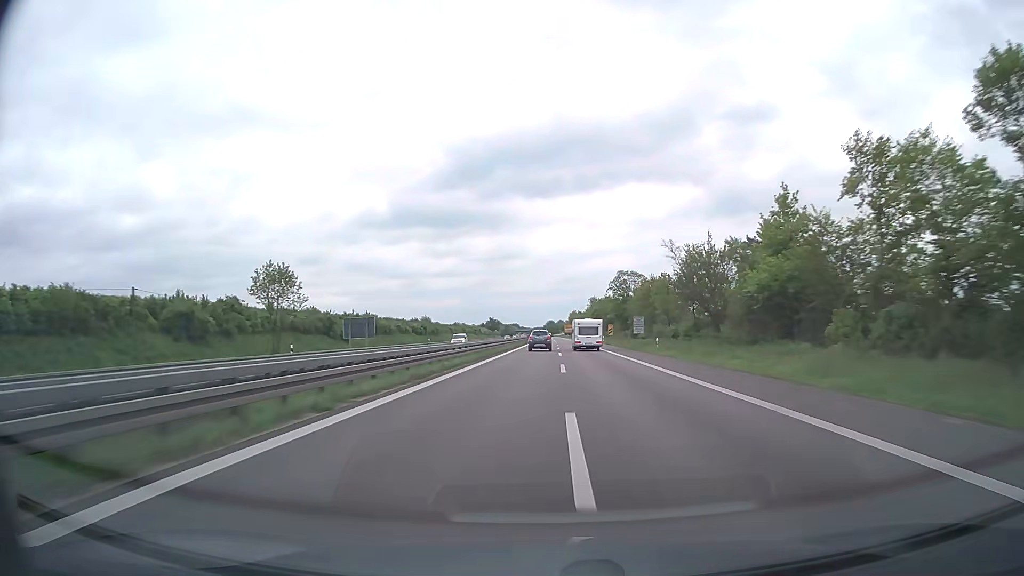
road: trunk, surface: asphalt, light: Day
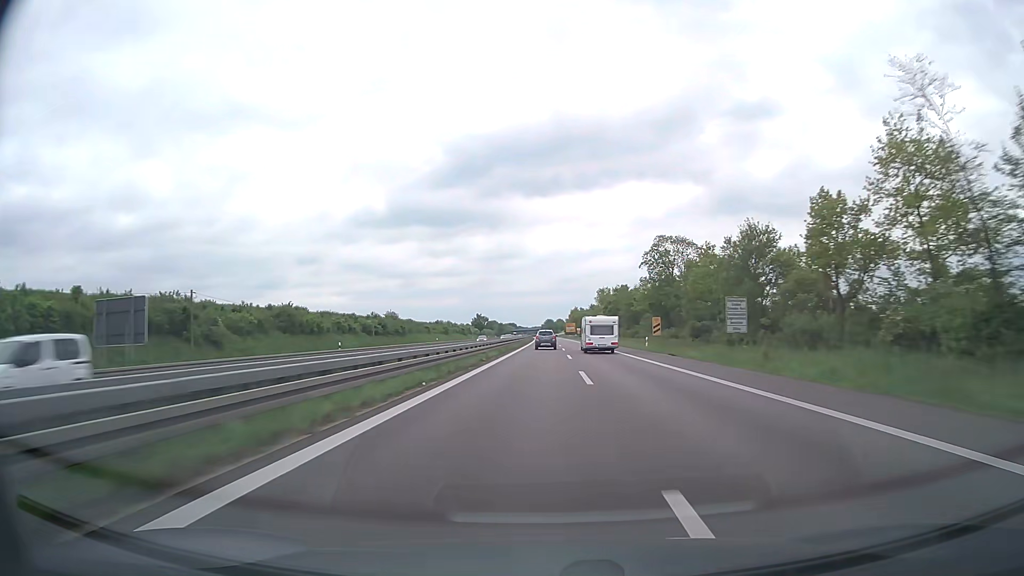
(0.0, +41.8) m; 0°
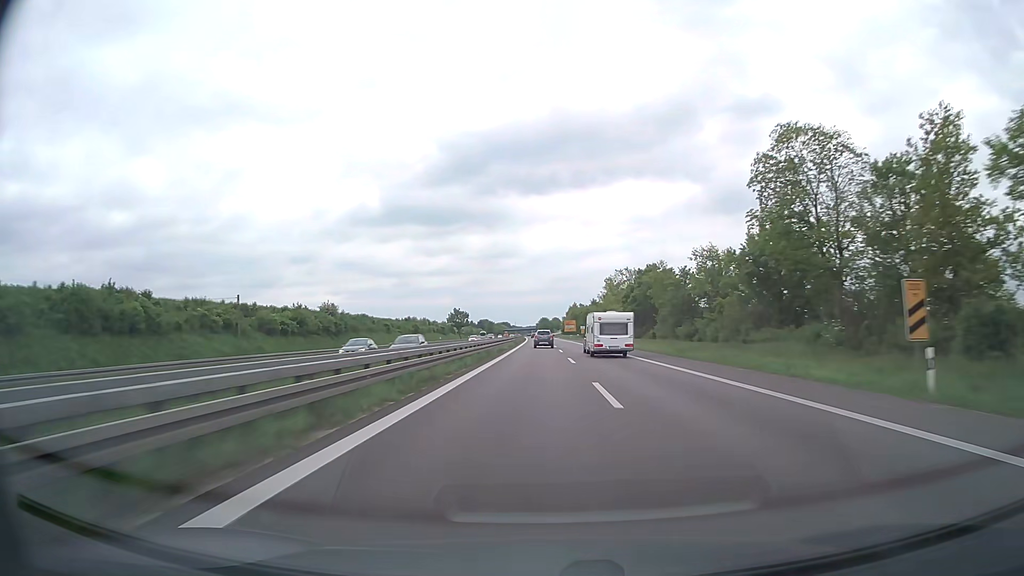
(+0.2, +41.8) m; +1°
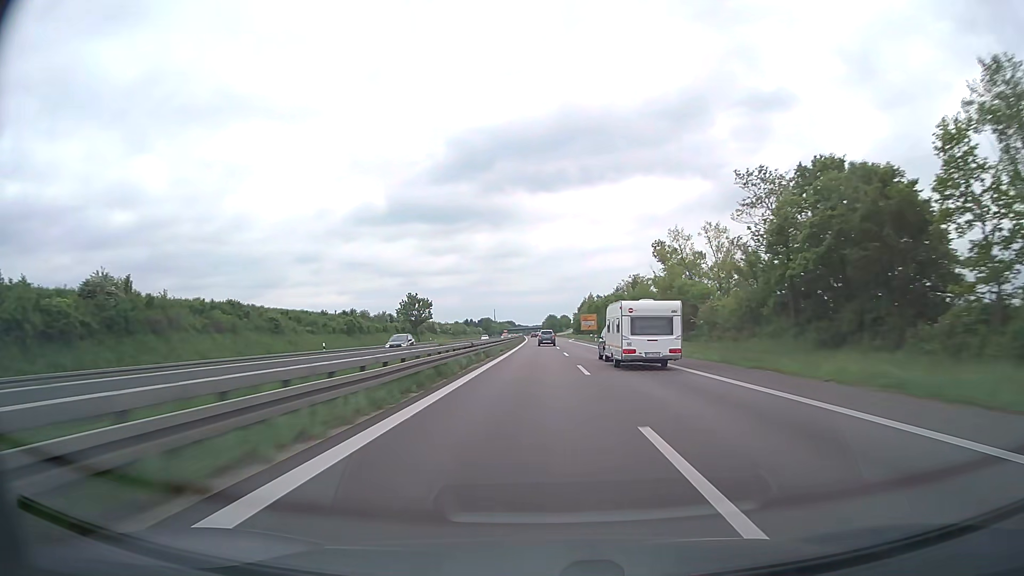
(-0.1, +62.8) m; 0°
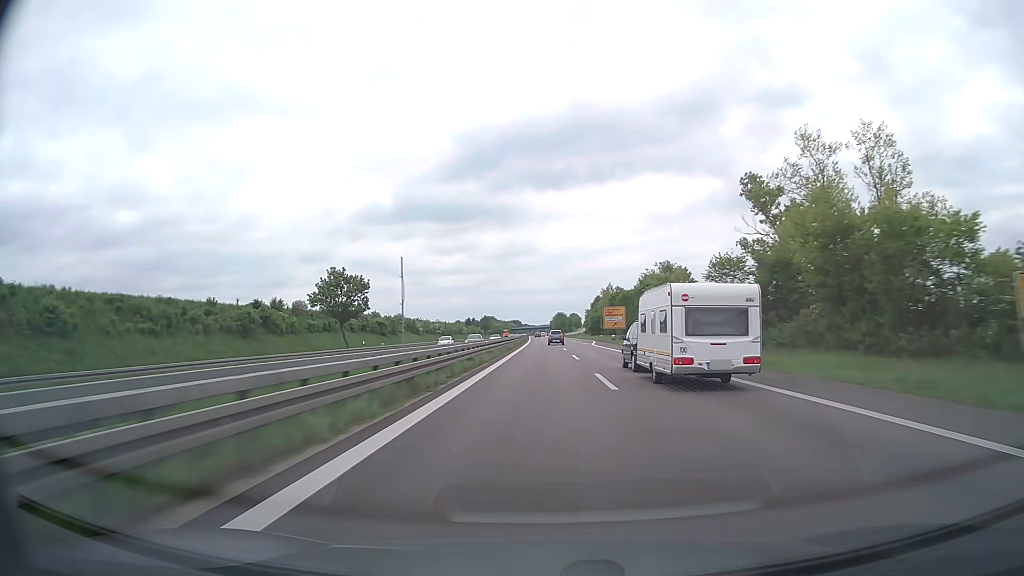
(-0.2, +41.8) m; -1°
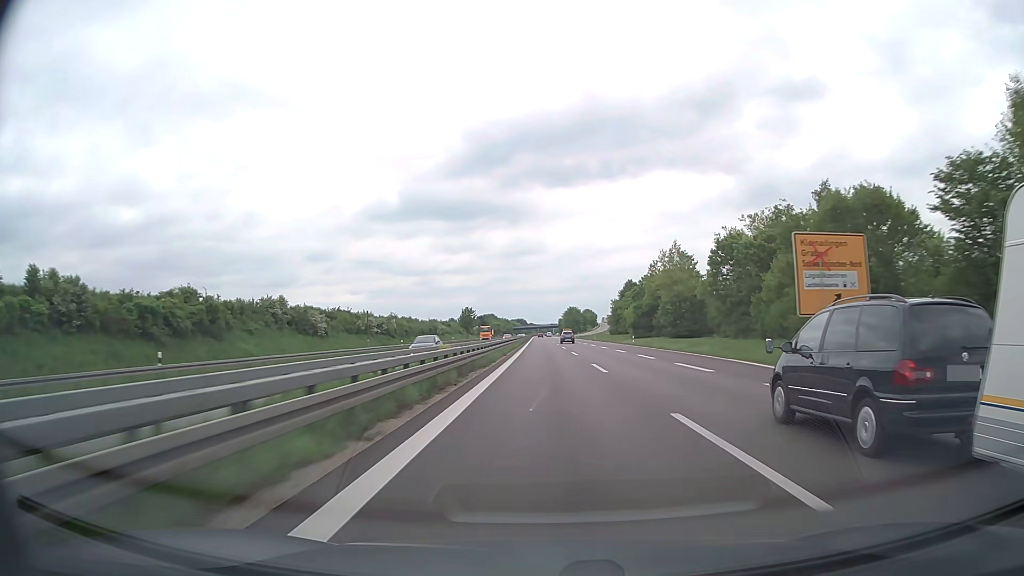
(-0.6, +82.8) m; -1°
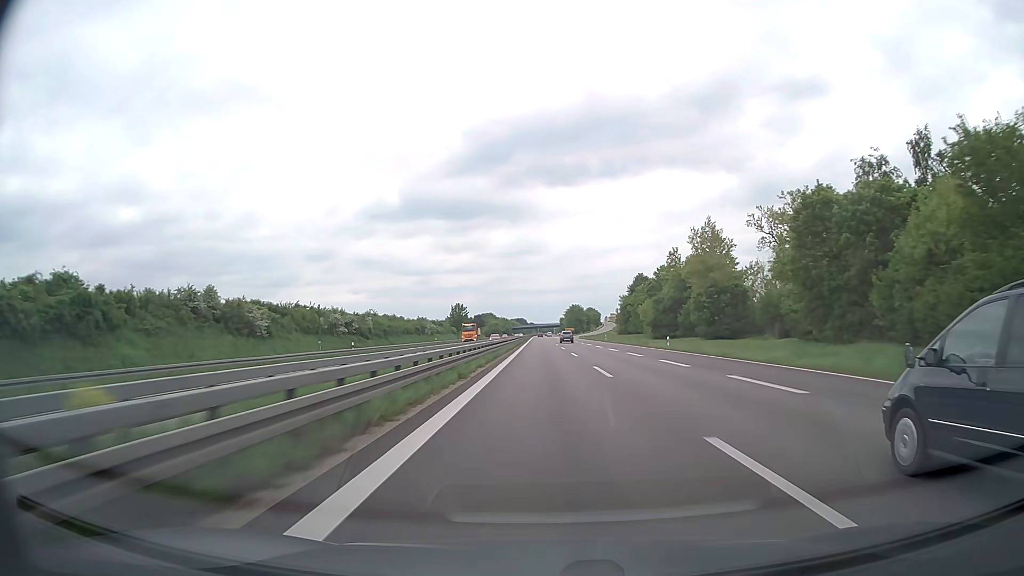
(0.0, +20.6) m; 0°
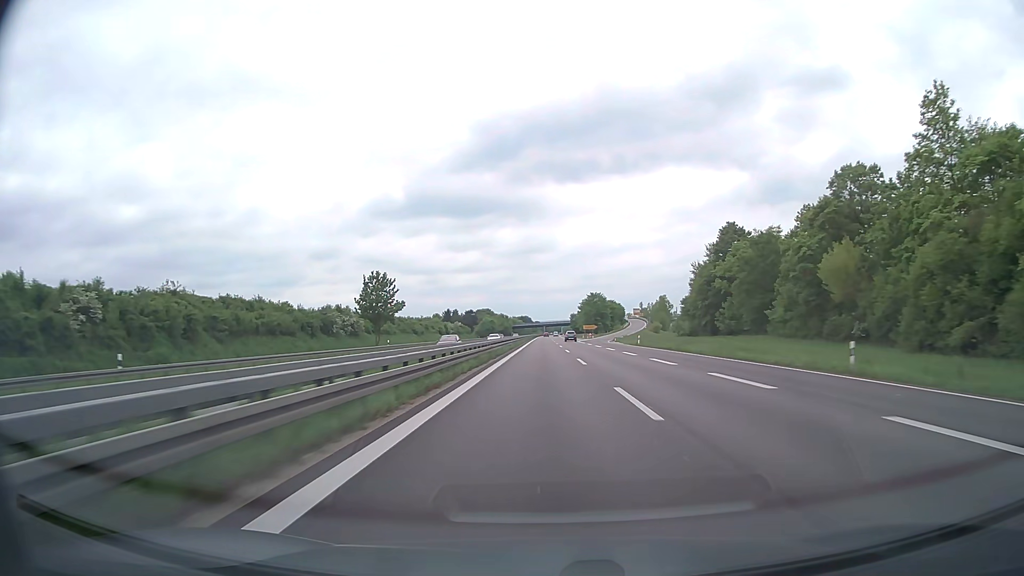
(-0.4, +82.4) m; -1°
(0, +10) (0, +20) (0, +30) (0, +40) (0, +50) (0, +60) (0, +70) (0, +80) (+1, +90) (+1, +100) m
